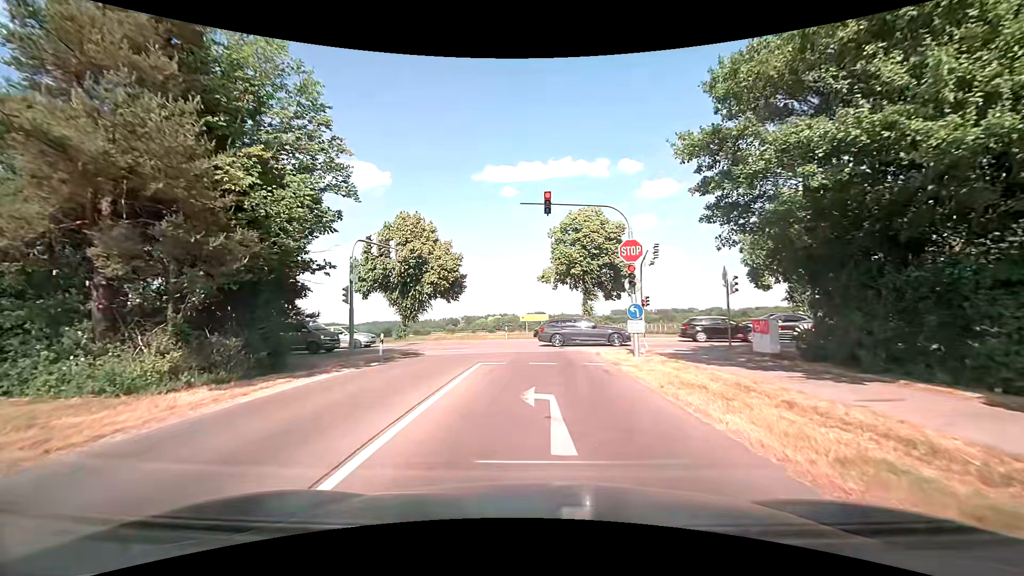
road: tertiary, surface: asphalt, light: Day
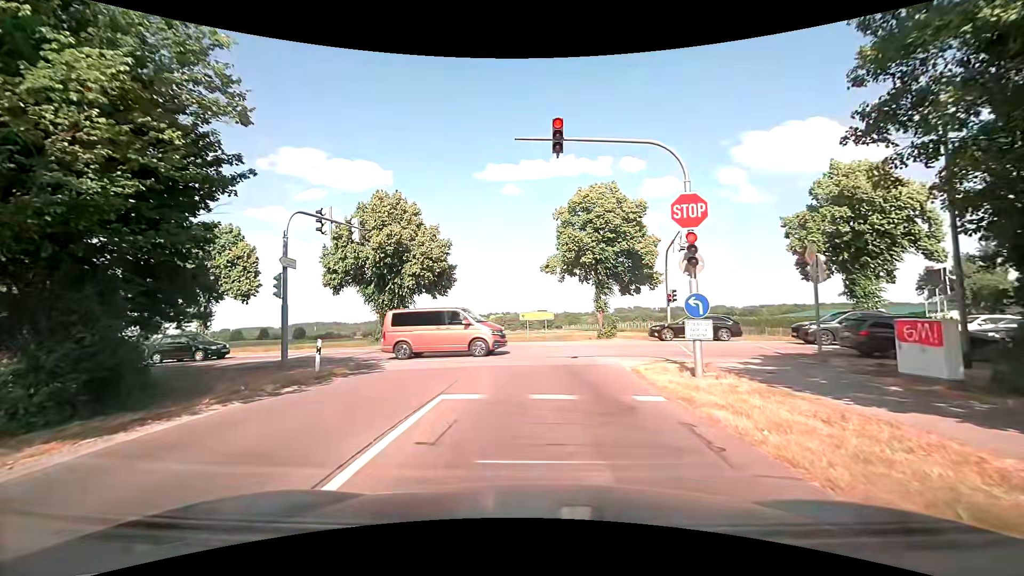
(0.0, +6.6) m; 0°
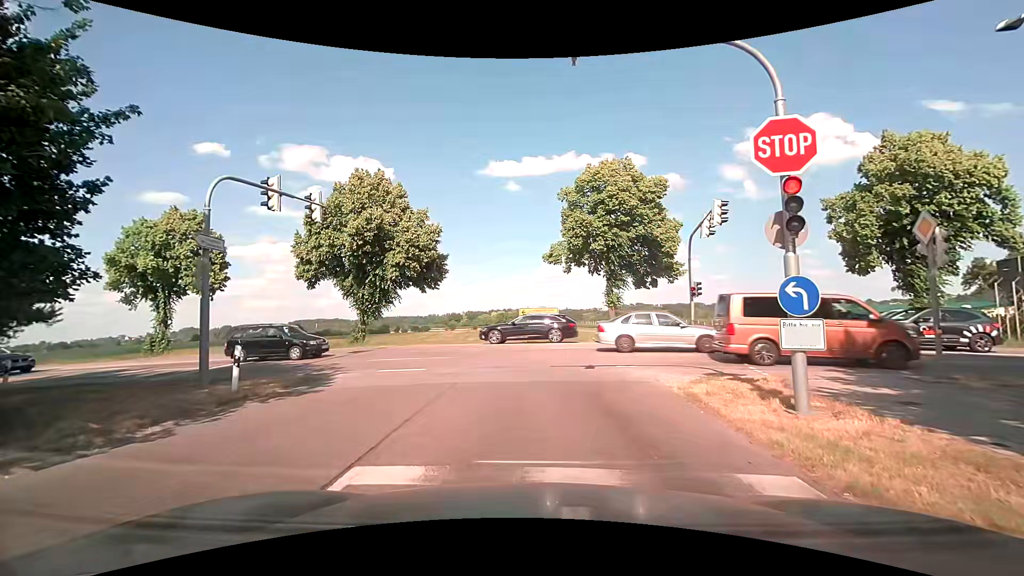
(0.0, +4.1) m; -2°
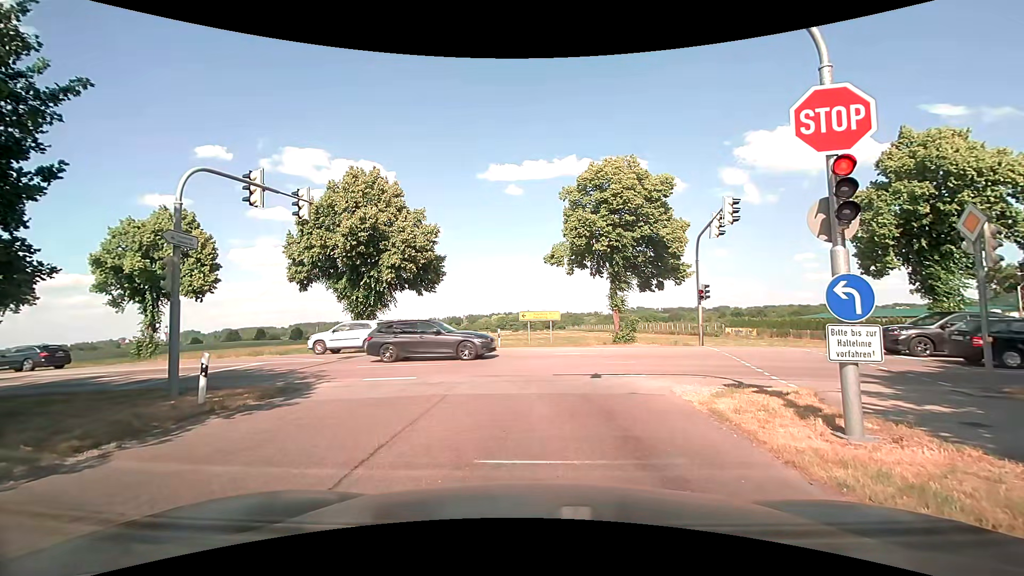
(0.0, +1.1) m; +2°
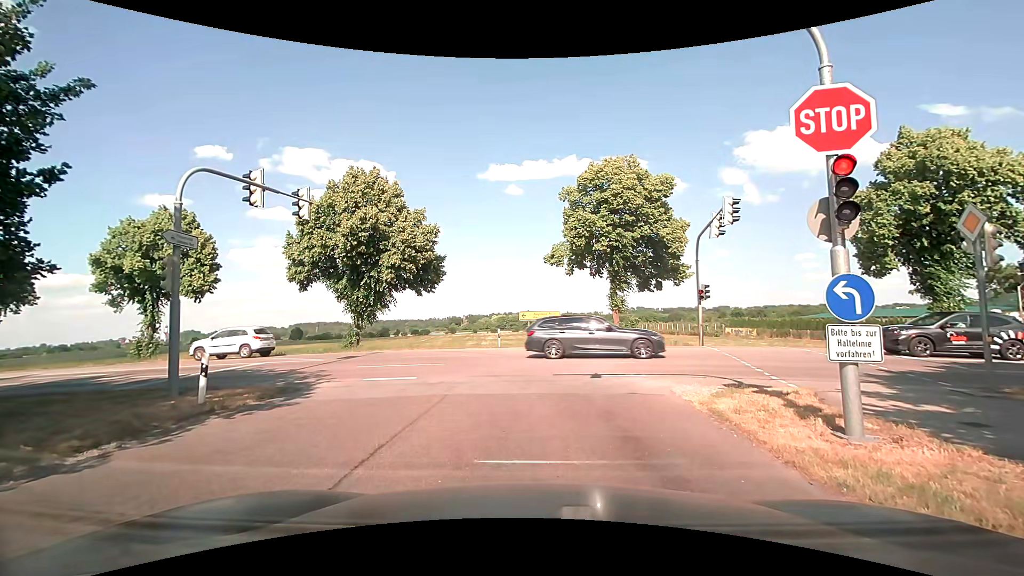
(0.0, 0.0) m; 0°
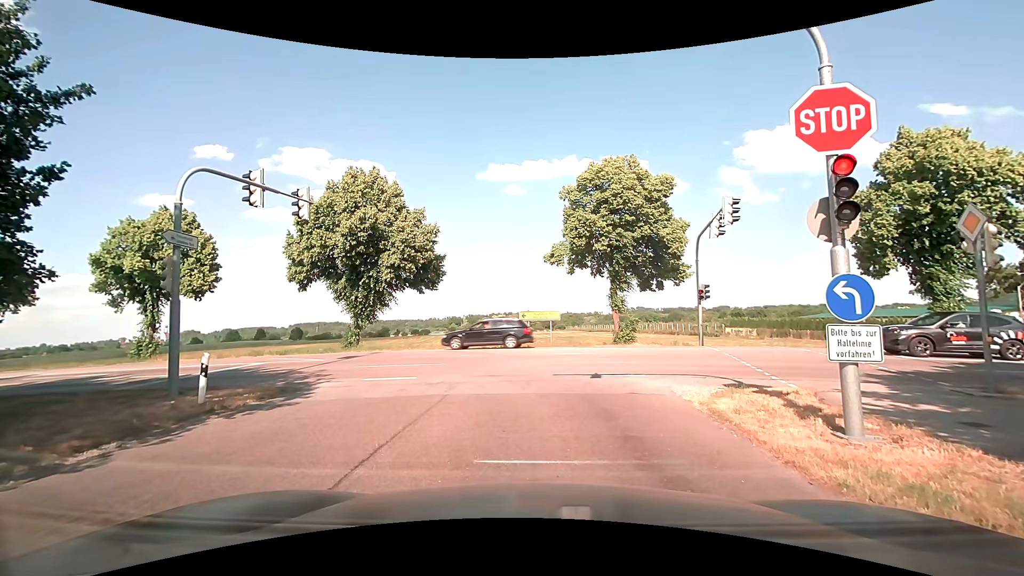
(0.0, 0.0) m; 0°
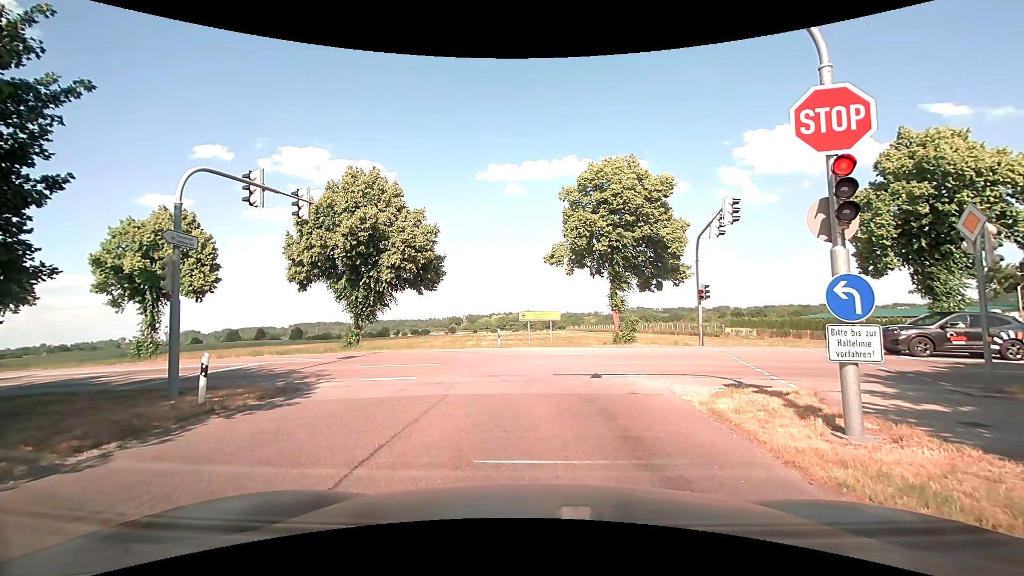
(0.0, 0.0) m; 0°
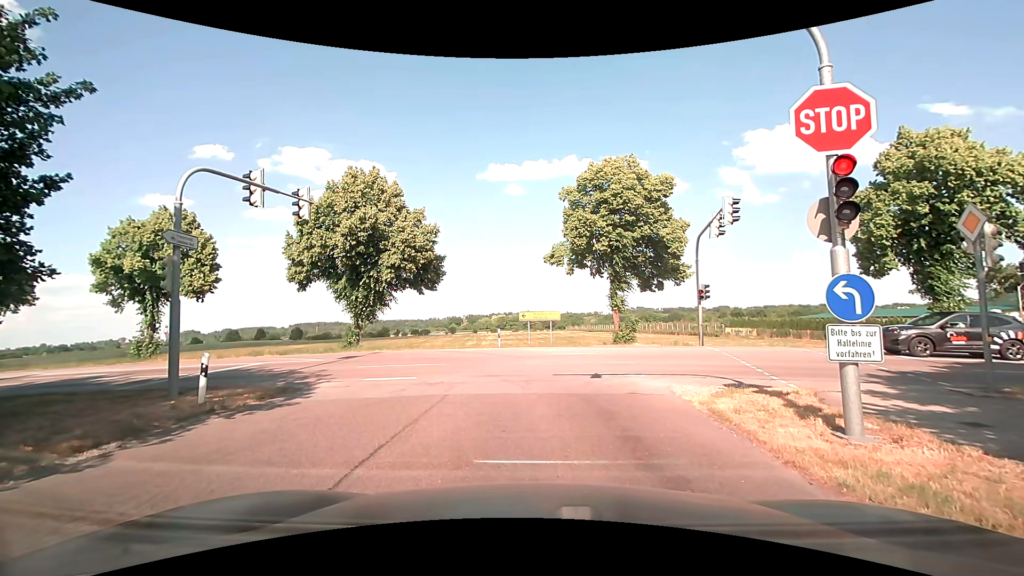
(0.0, 0.0) m; 0°
